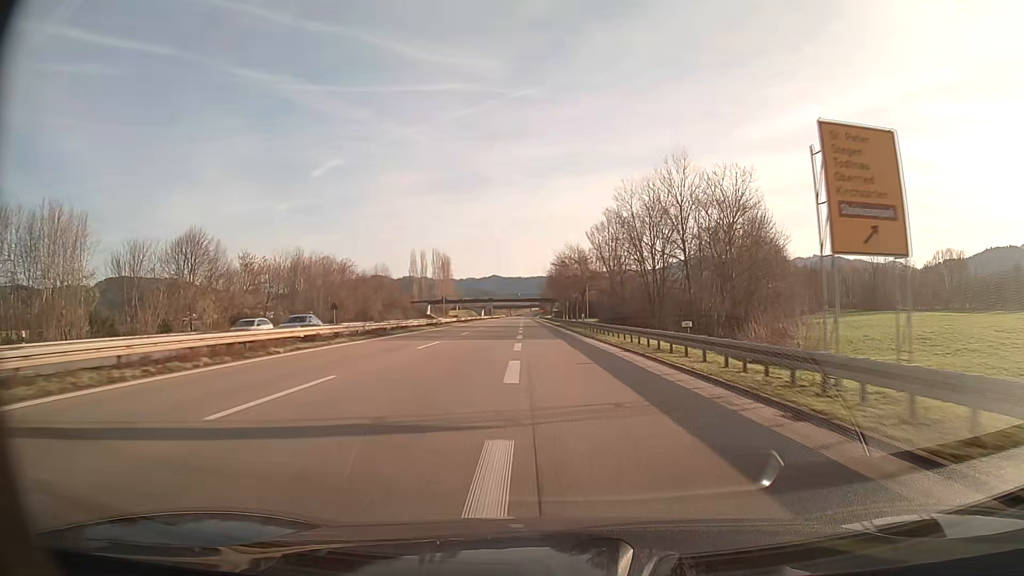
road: trunk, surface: asphalt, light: Day
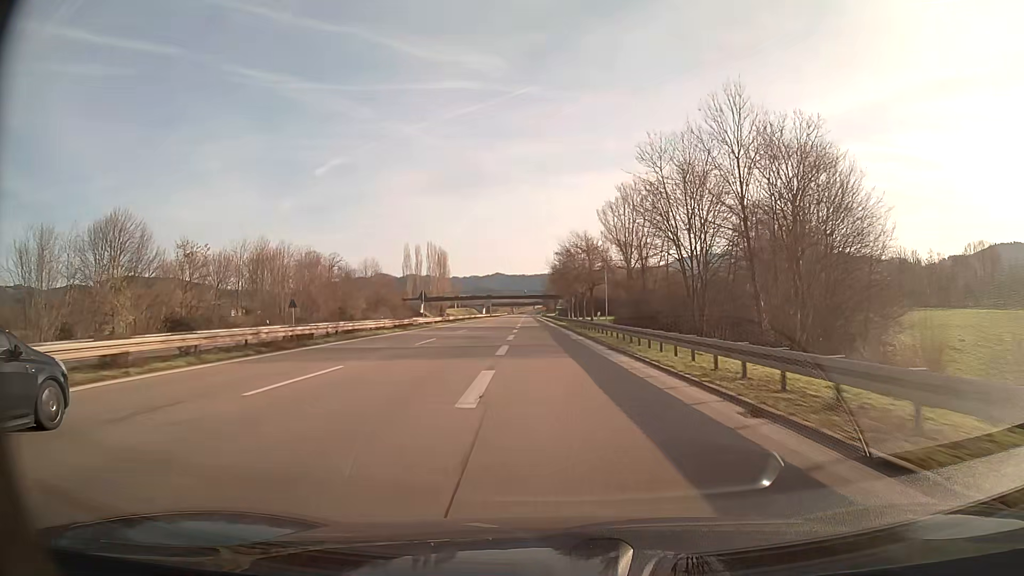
(-0.1, +14.8) m; -1°
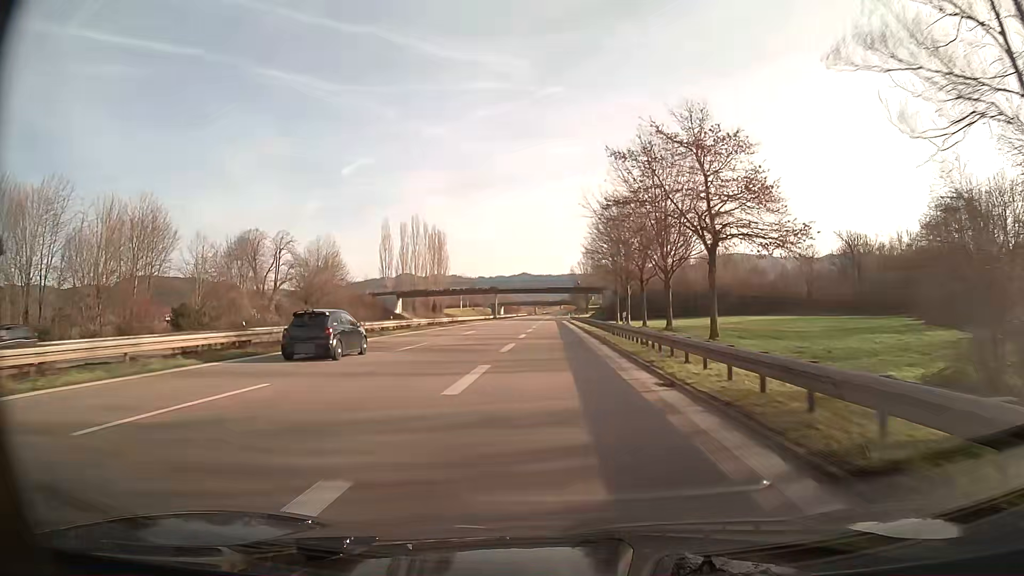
(-1.2, +56.1) m; -2°
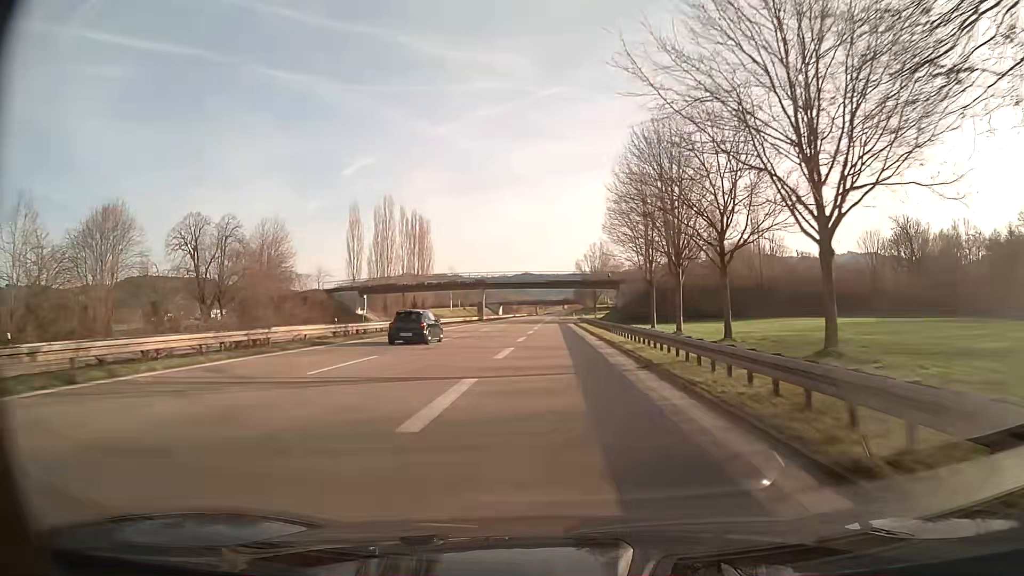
(0.0, +26.5) m; 0°
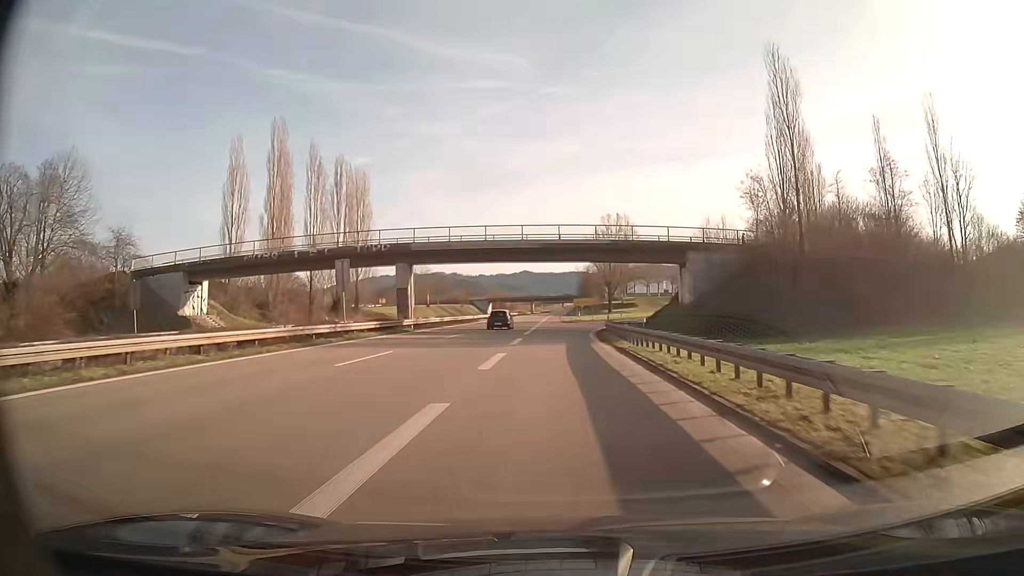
(+0.1, +49.8) m; 0°
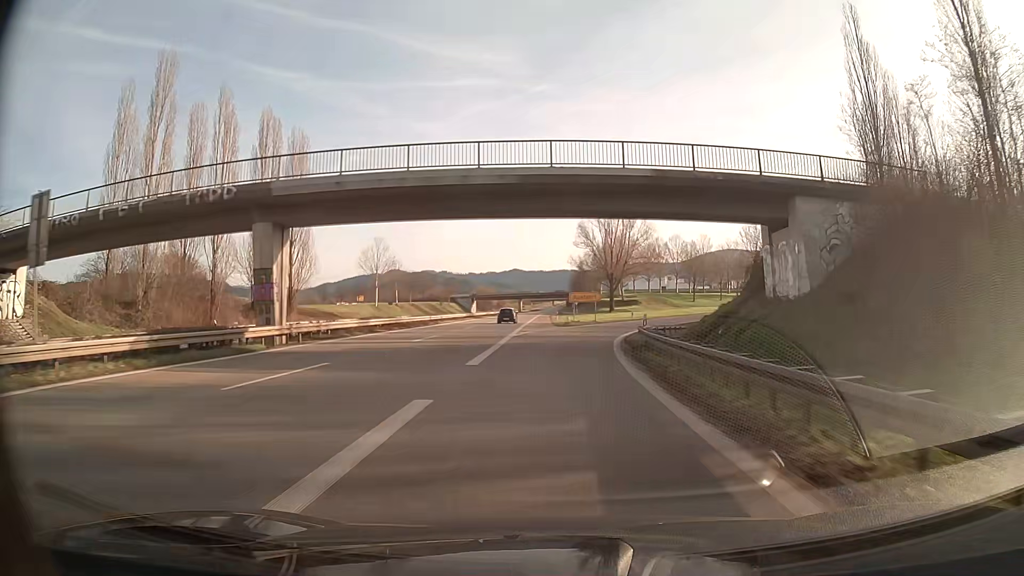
(+0.2, +22.7) m; +1°
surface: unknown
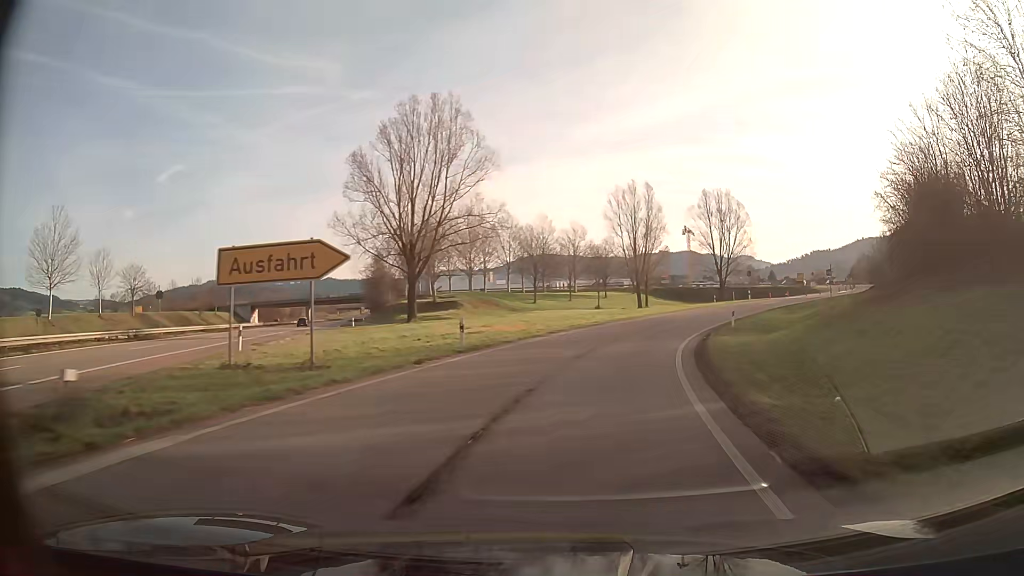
(+5.6, +49.5) m; +17°
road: trunk_link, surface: asphalt
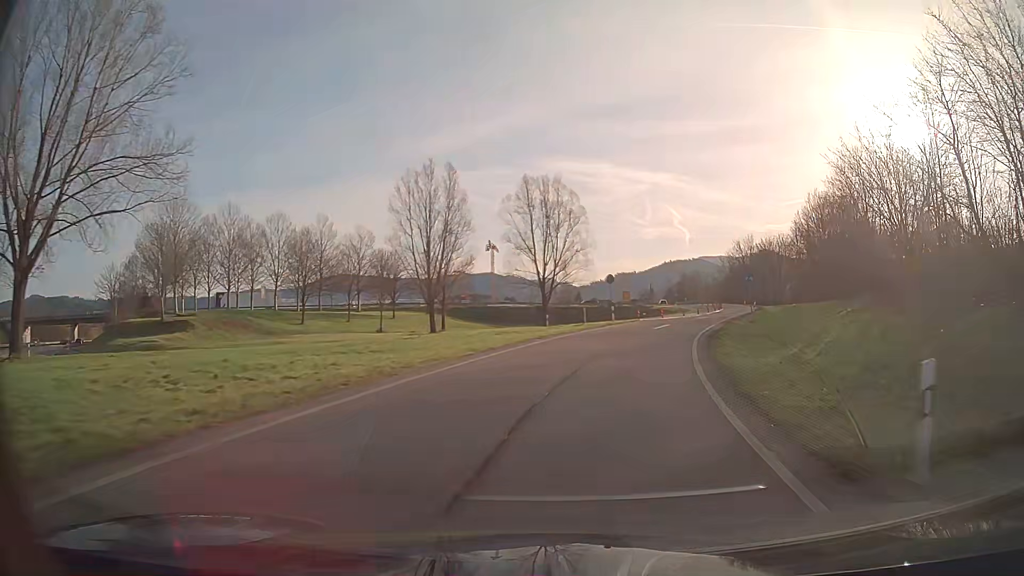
(+4.0, +26.9) m; +17°
(+1, +10) (+2, +20) (+4, +30) (+7, +39) (+10, +49) (+13, +58) (+16, +68) (+19, +77) (+21, +87) (+22, +97) m
